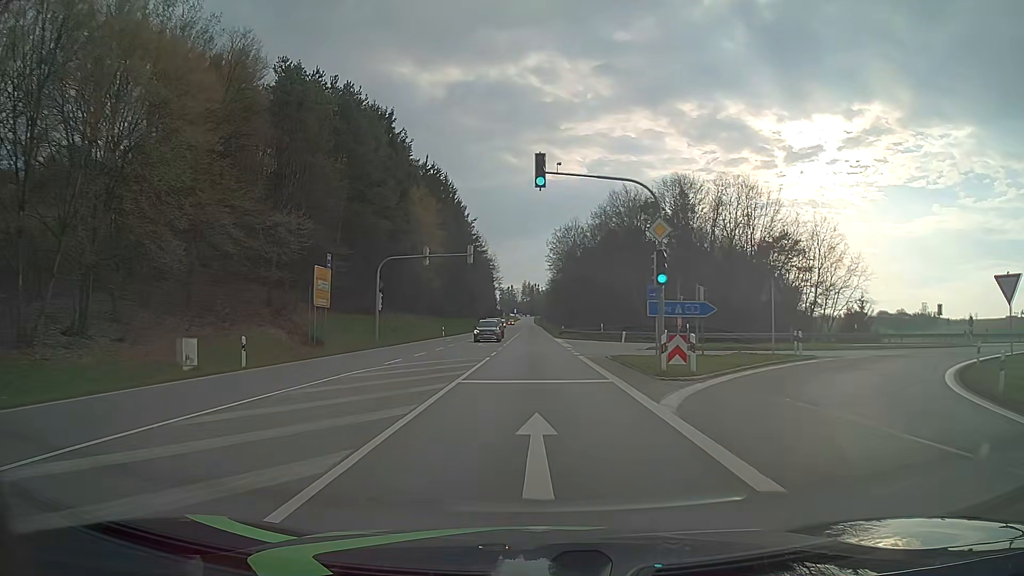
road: primary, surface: asphalt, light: Day
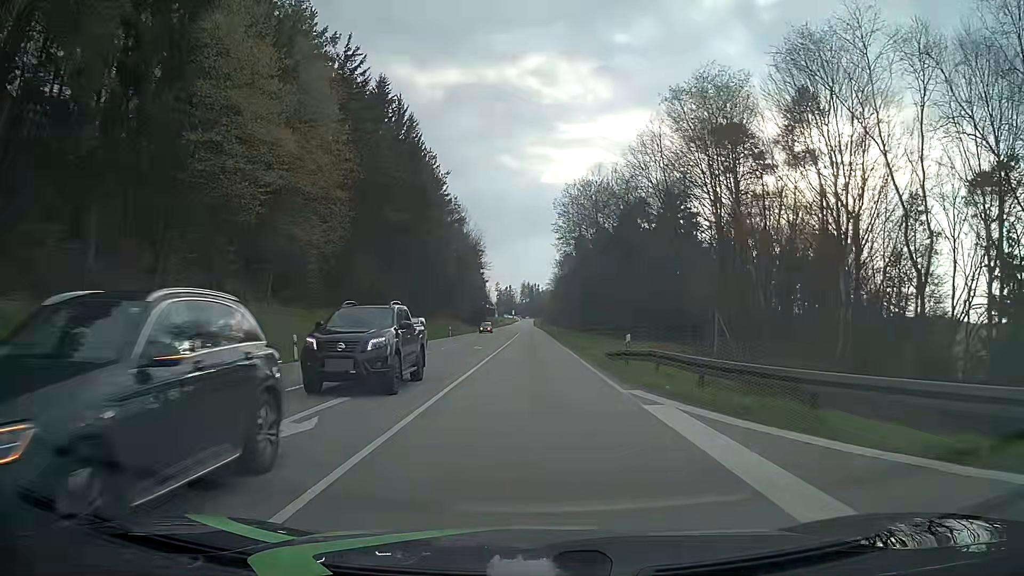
(-0.2, +45.5) m; 0°
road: secondary
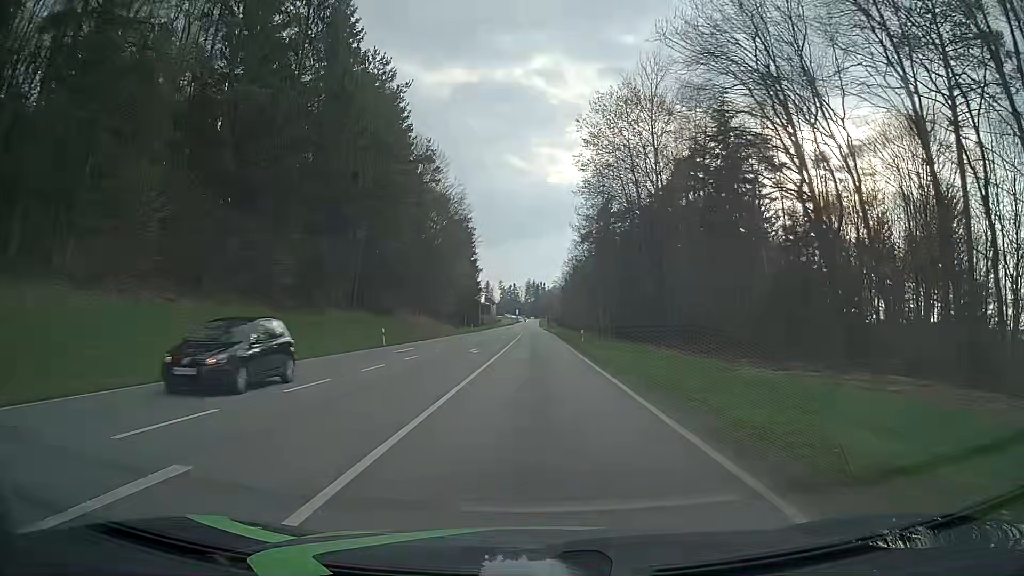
(-0.1, +36.4) m; 0°
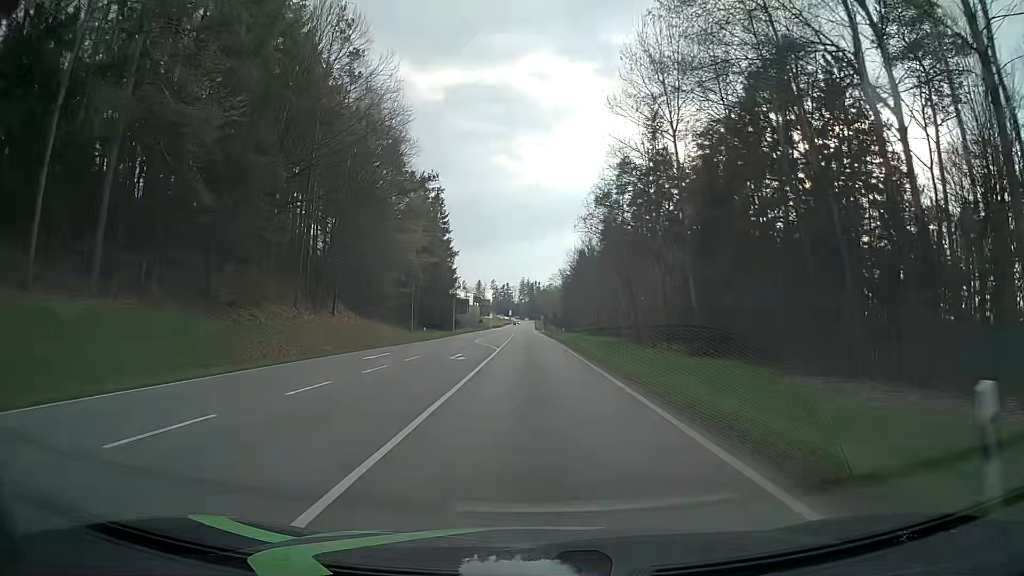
(0.0, +36.4) m; +1°
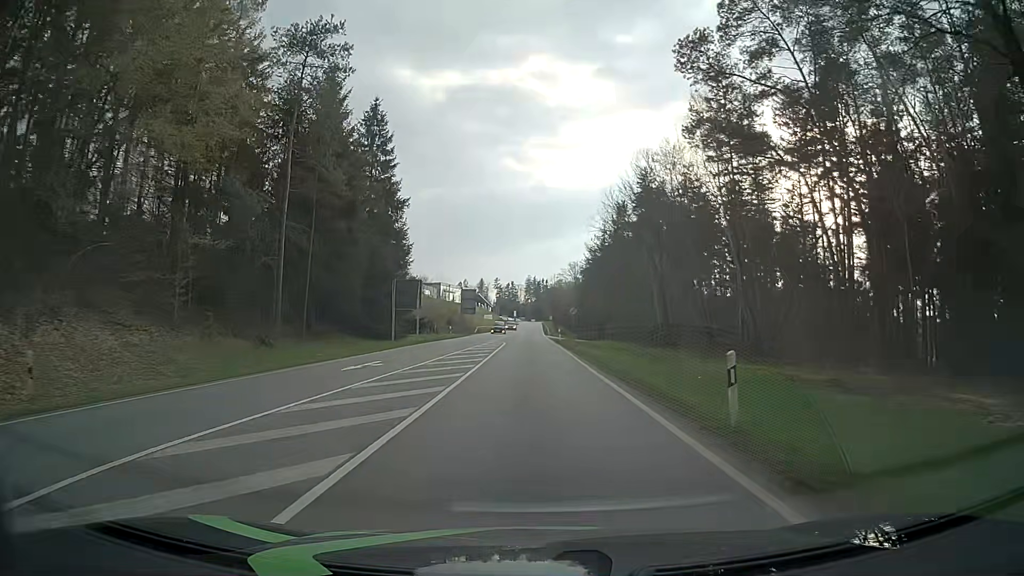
(-0.3, +45.6) m; -1°
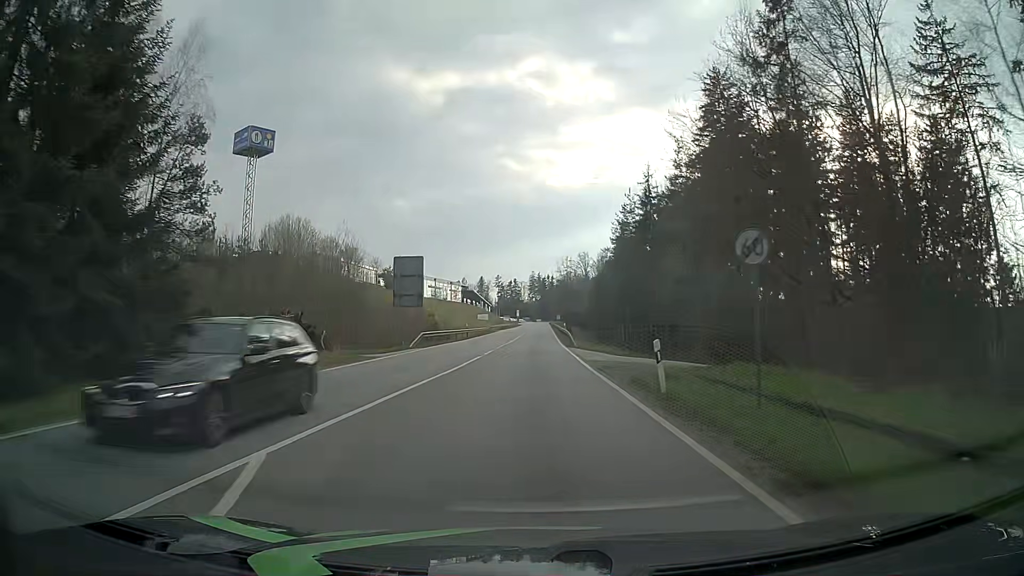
(-0.1, +45.6) m; 0°
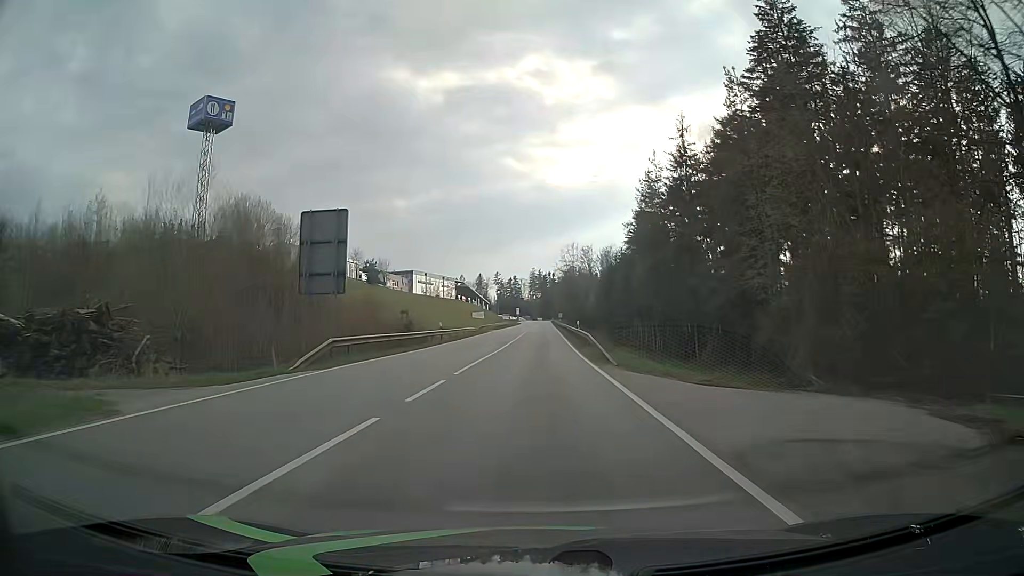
(0.0, +18.6) m; 0°
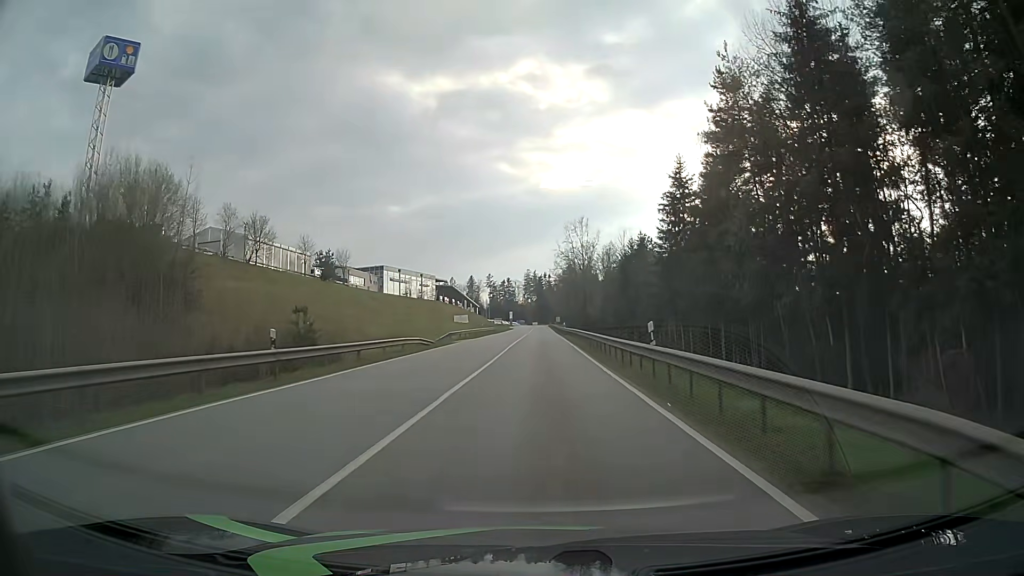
(+0.1, +29.9) m; +1°
